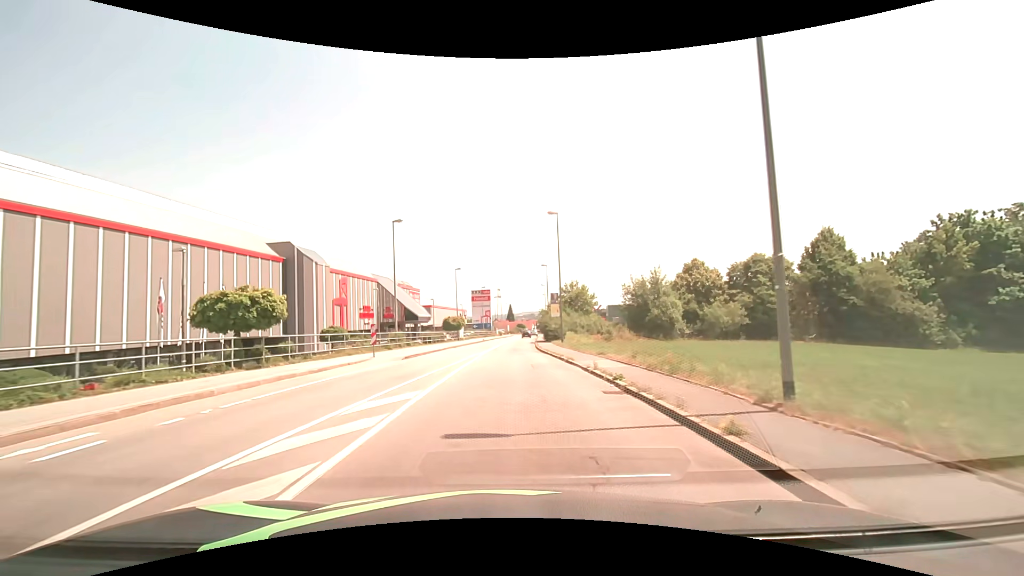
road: tertiary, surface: asphalt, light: Day
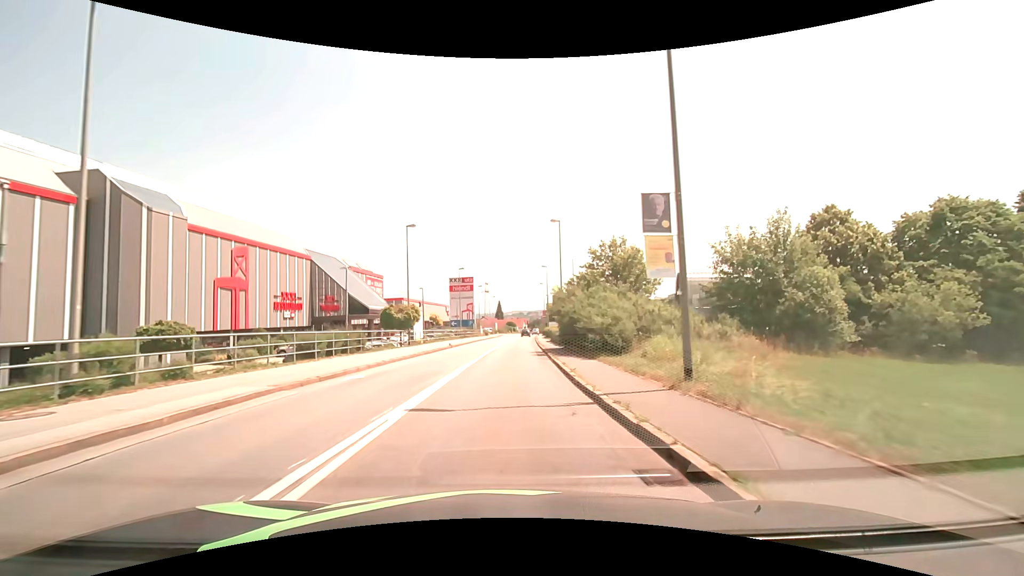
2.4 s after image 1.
(+0.2, +28.0) m; +1°
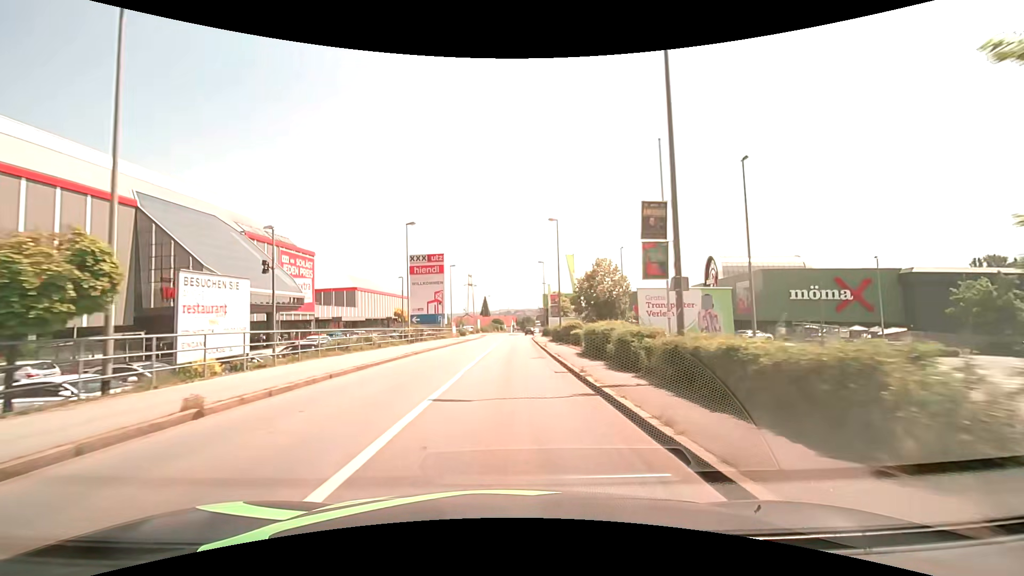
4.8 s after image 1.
(+0.6, +29.7) m; +2°
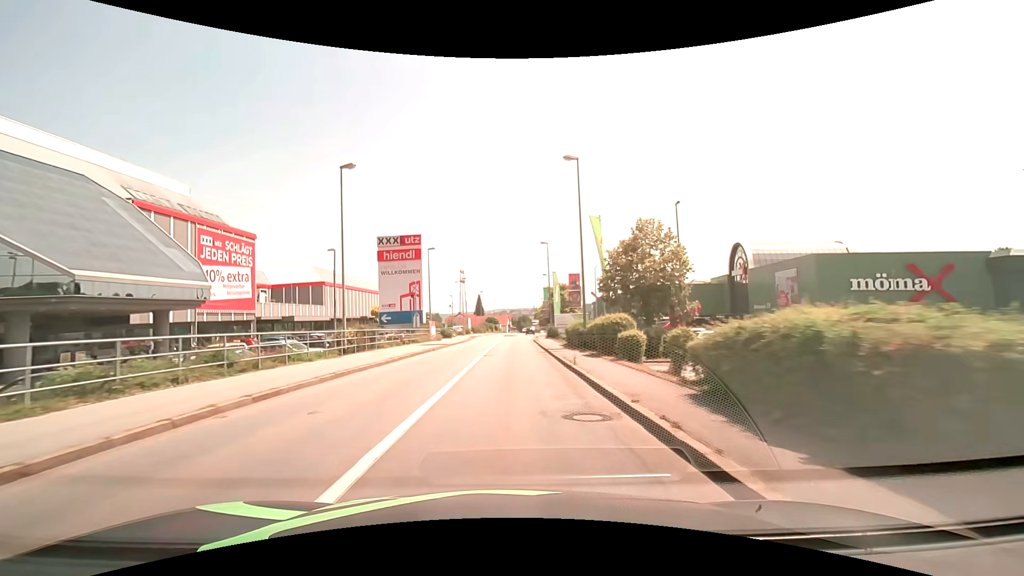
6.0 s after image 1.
(+0.1, +15.0) m; +1°
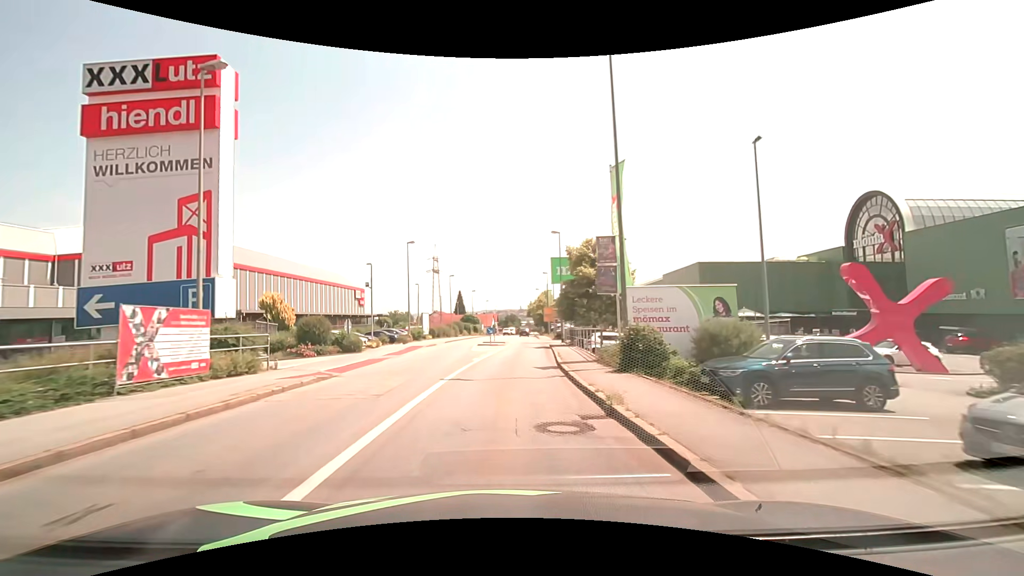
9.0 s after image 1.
(+0.7, +37.9) m; +1°
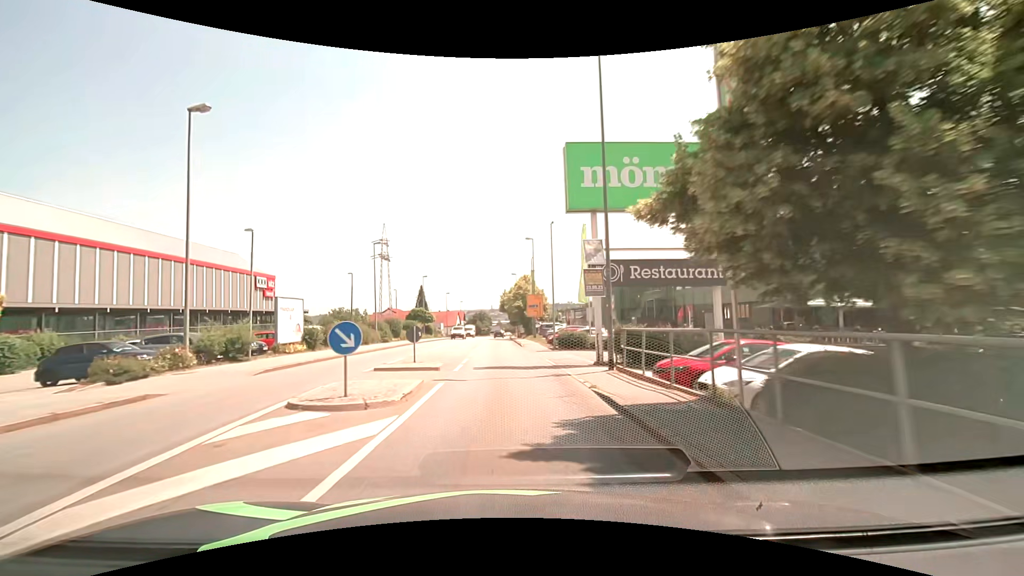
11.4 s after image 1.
(+1.0, +30.4) m; +4°
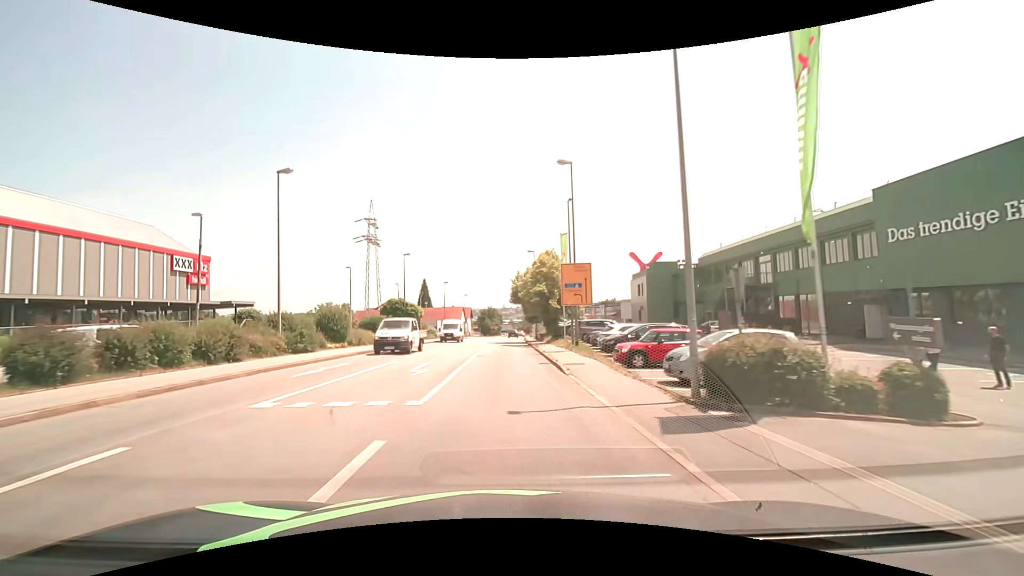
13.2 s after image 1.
(-0.3, +22.8) m; -2°
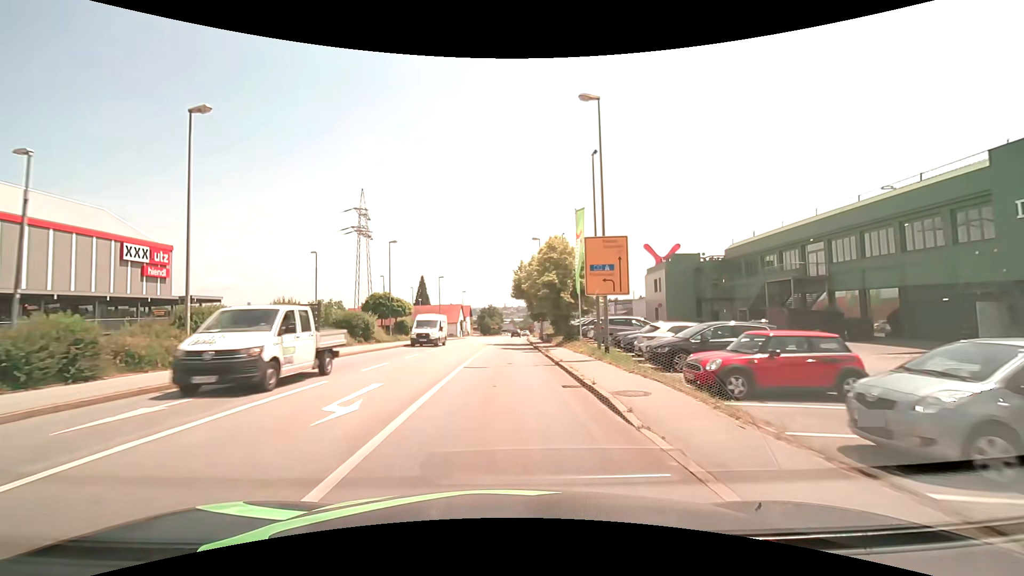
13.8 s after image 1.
(0.0, +7.6) m; 0°
(0, +10) (0, +20) (0, +30) (0, +40) (0, +50) (+1, +60) (+1, +70) (+1, +80) (+2, +90) (+2, +100) m
